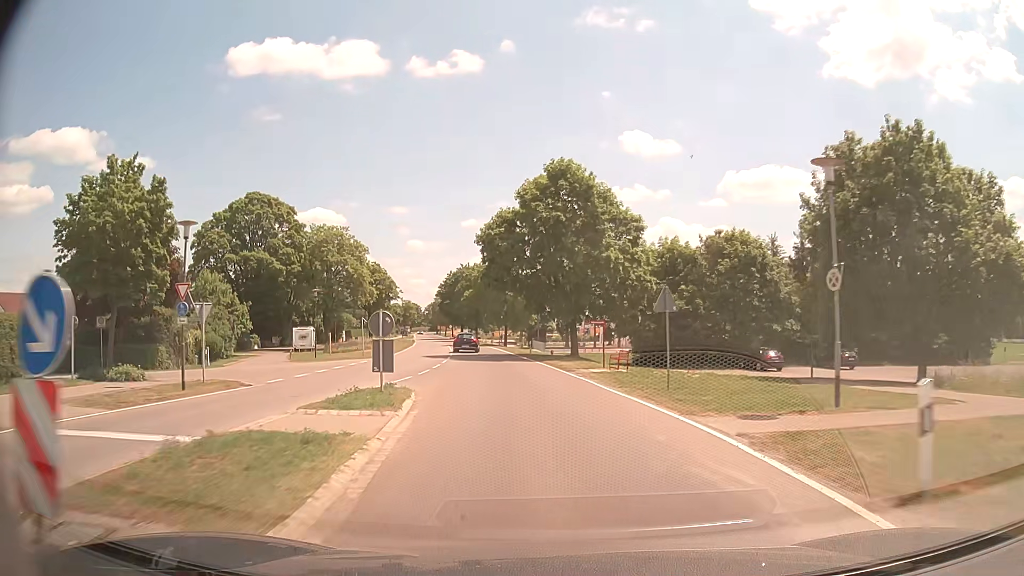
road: tertiary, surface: asphalt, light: Day
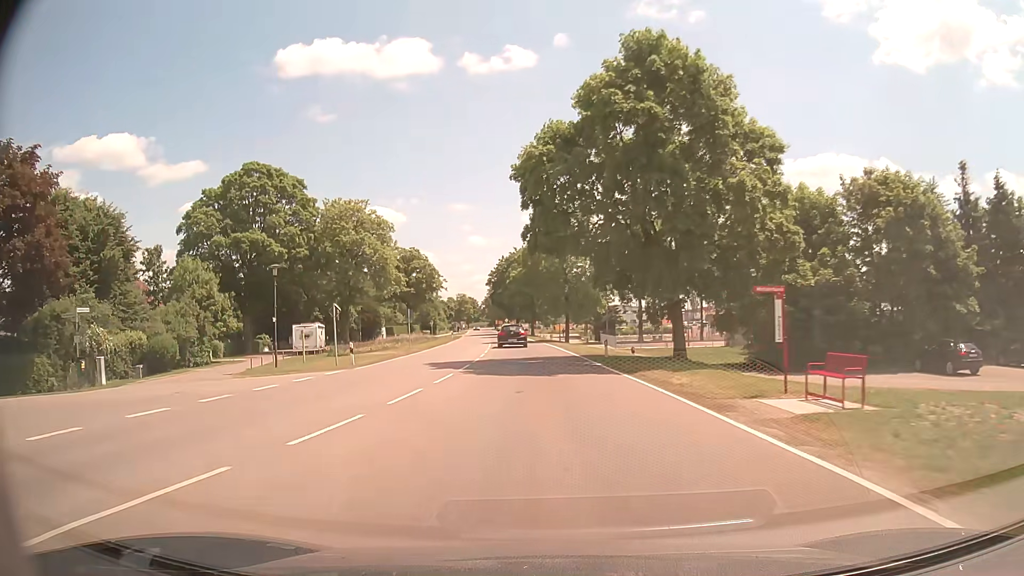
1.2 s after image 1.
(-0.8, +17.5) m; -6°
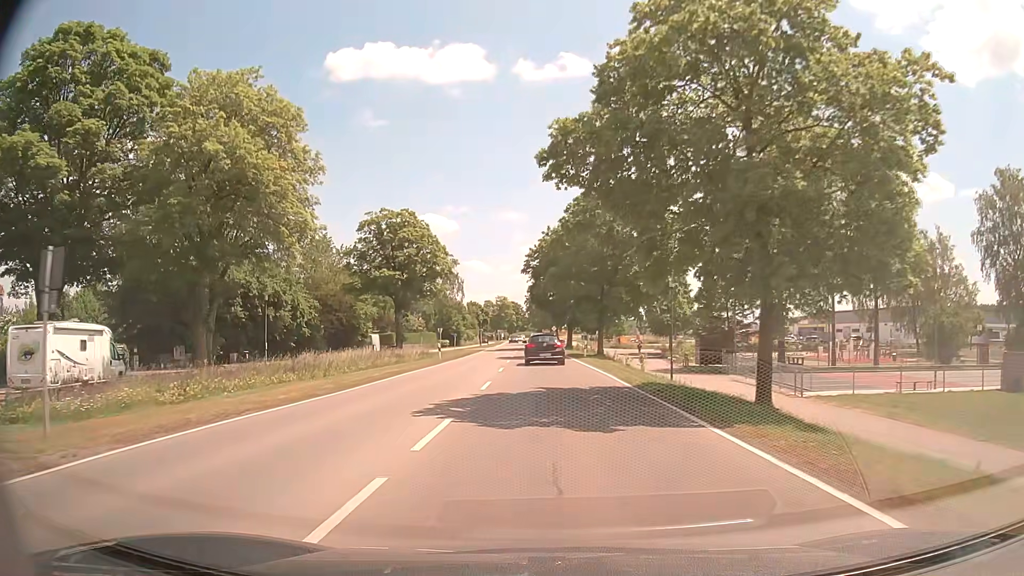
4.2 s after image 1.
(-1.8, +40.2) m; -4°
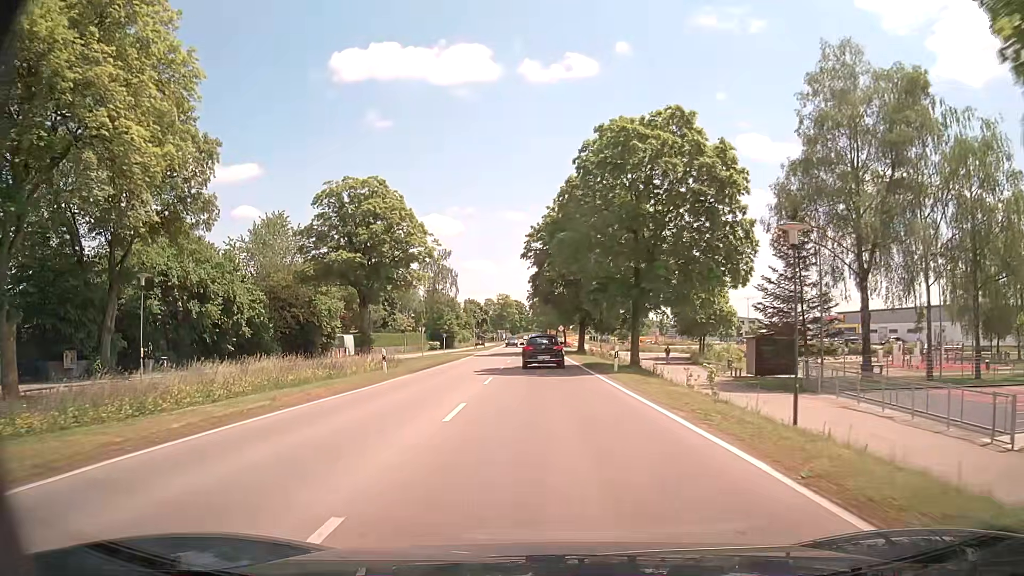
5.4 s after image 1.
(0.0, +14.8) m; 0°
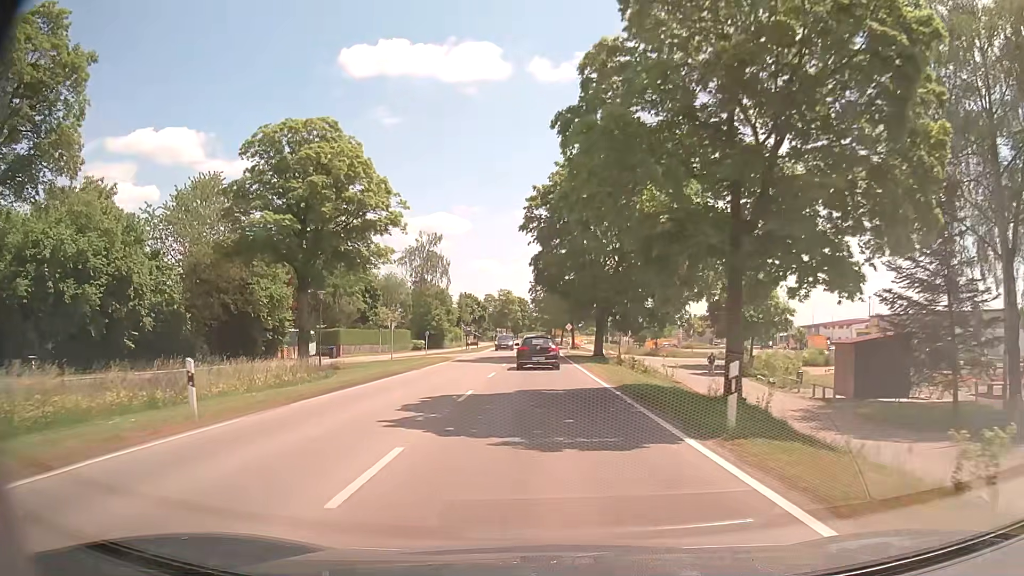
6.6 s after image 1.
(-0.1, +14.8) m; -1°
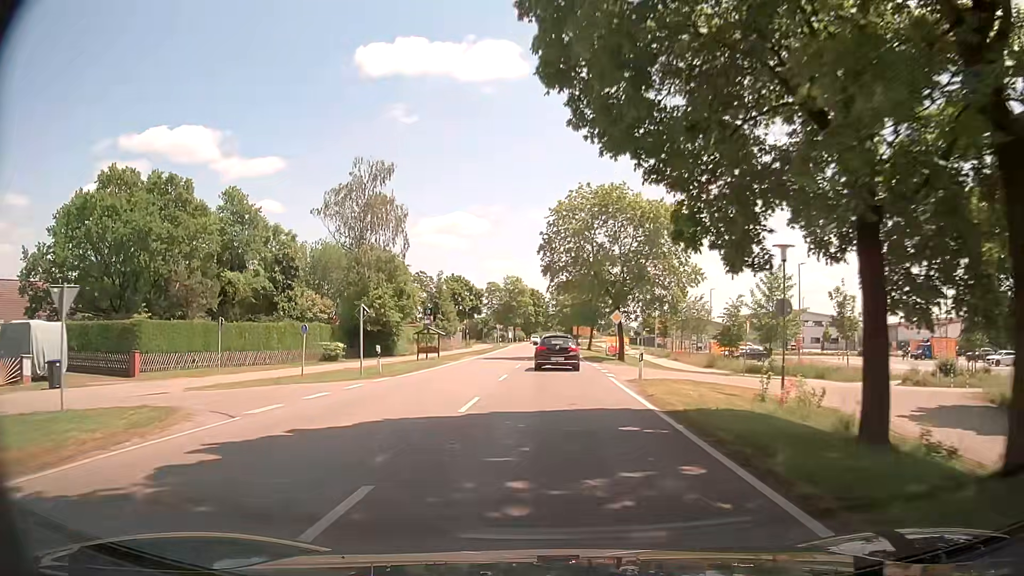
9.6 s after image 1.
(-0.5, +38.4) m; -2°
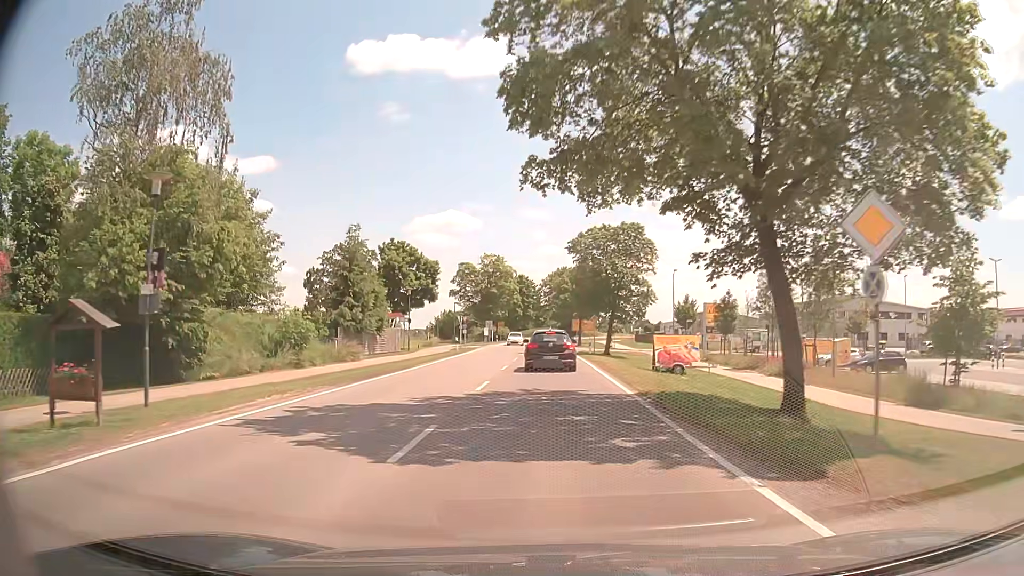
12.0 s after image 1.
(+0.3, +32.1) m; +1°
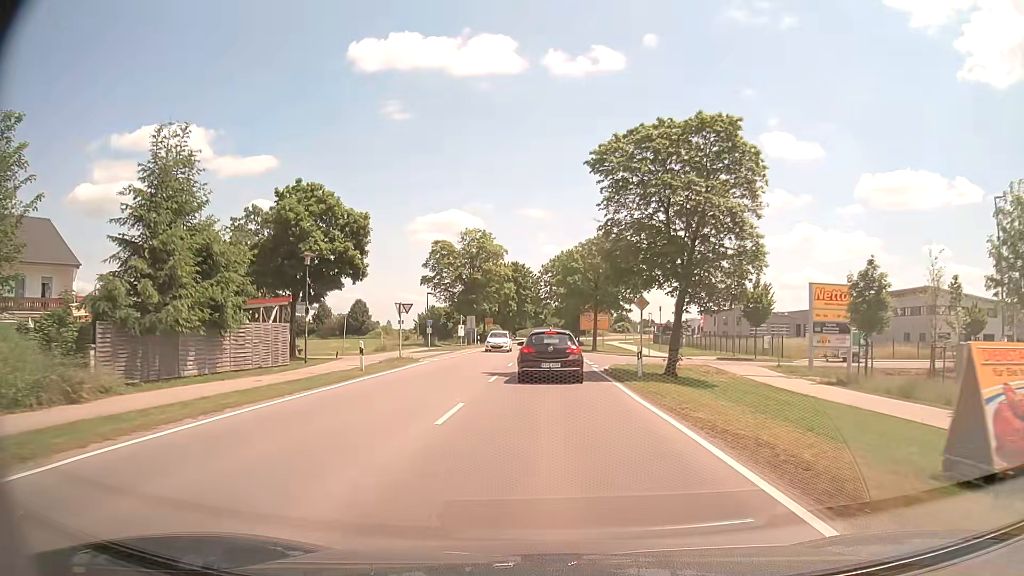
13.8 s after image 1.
(0.0, +23.9) m; 0°
(0, +10) (0, +20) (0, +30) (0, +40) (0, +50) (+1, +60) (+1, +70) (+1, +80) (+1, +90) (+1, +100) m
